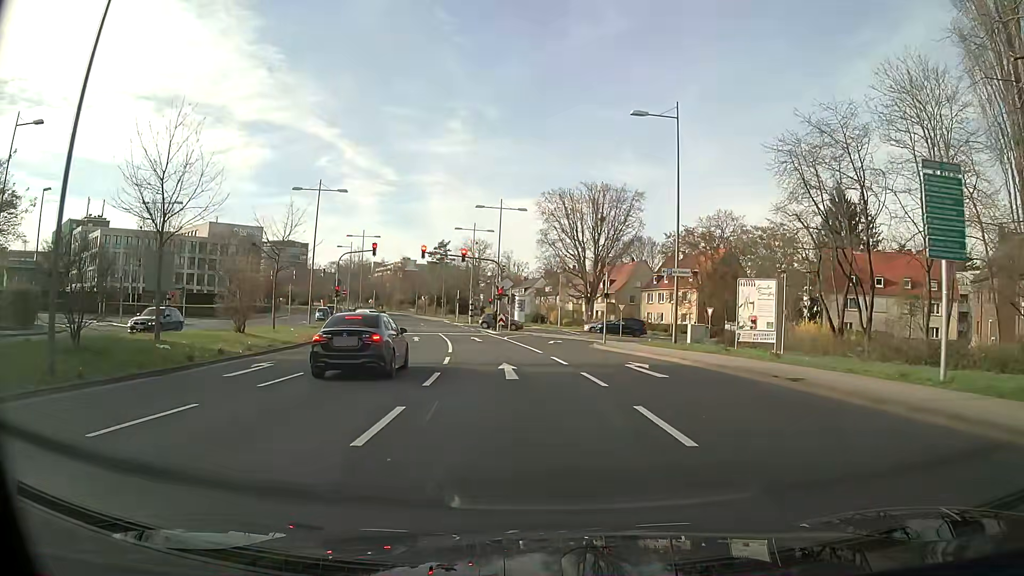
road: tertiary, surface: asphalt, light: Day
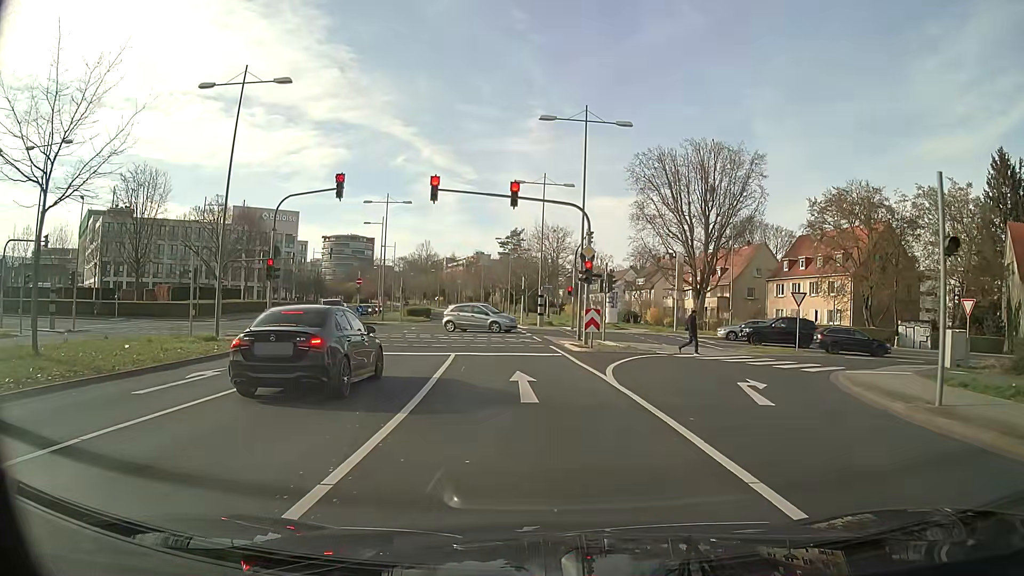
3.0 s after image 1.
(-1.4, +24.8) m; -6°
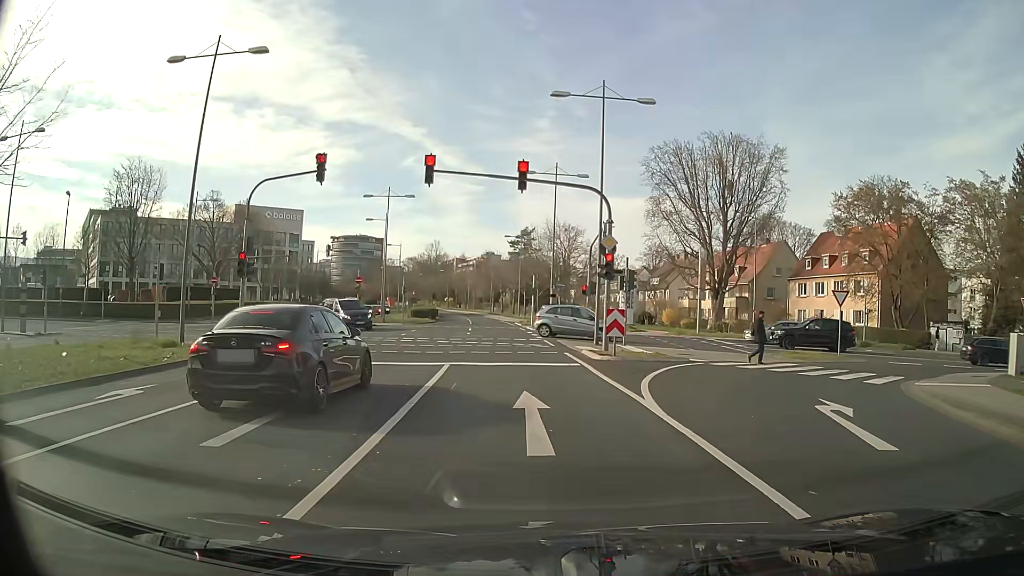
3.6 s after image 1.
(-0.1, +3.5) m; -1°
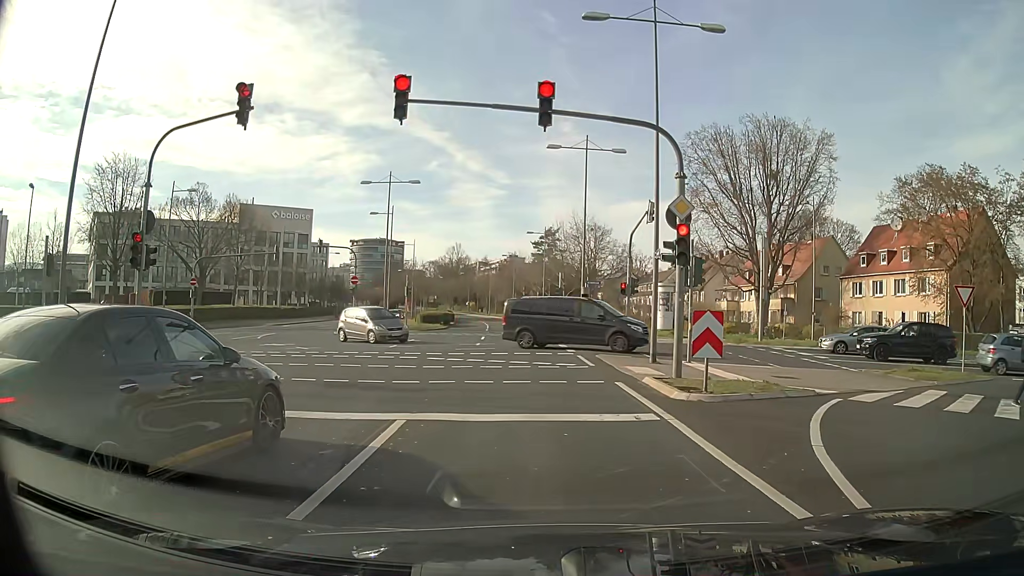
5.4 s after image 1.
(-0.1, +7.8) m; -3°
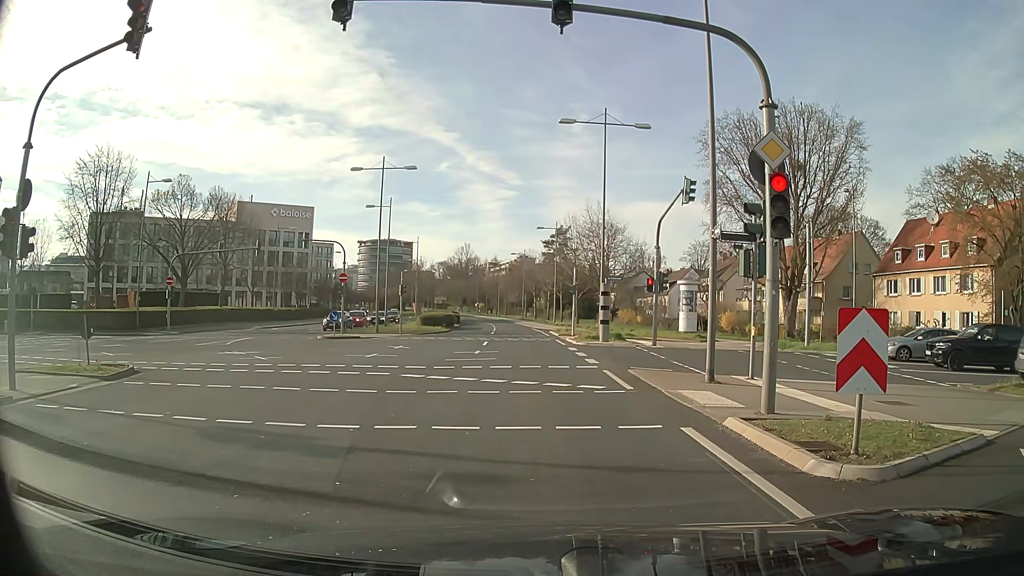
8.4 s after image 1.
(+0.1, +4.9) m; +2°
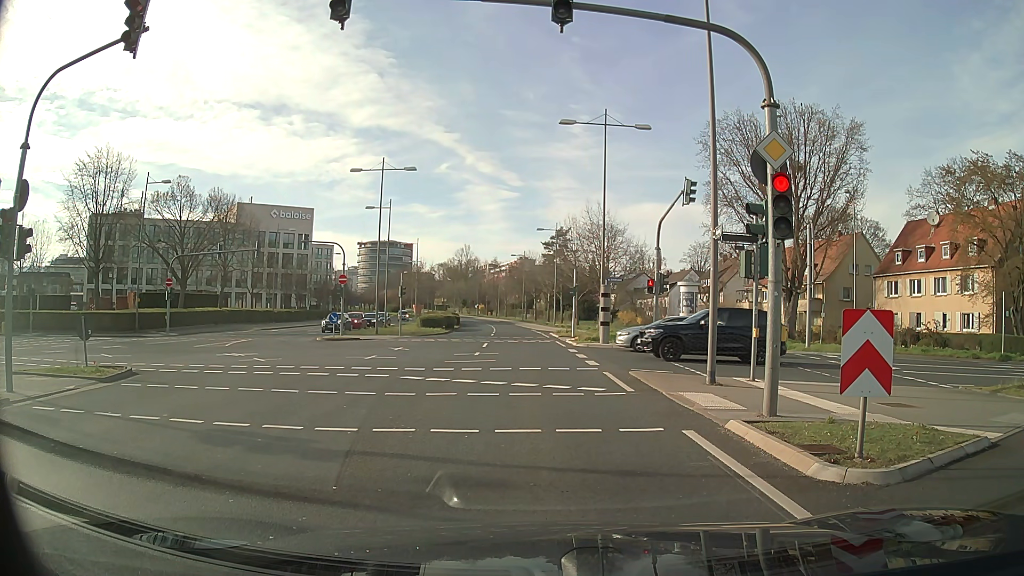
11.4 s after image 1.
(0.0, +0.2) m; 0°
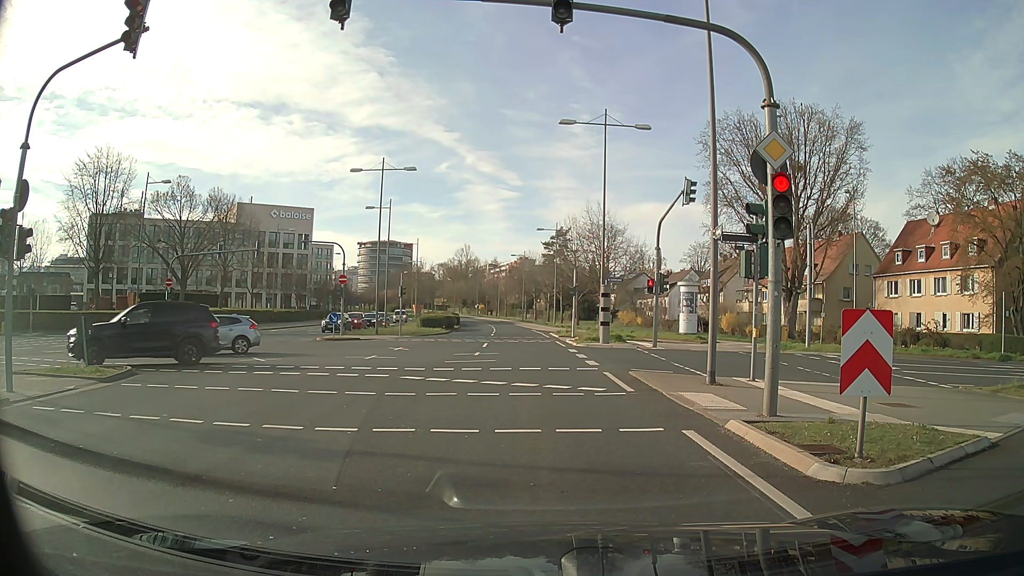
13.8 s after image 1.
(0.0, 0.0) m; 0°
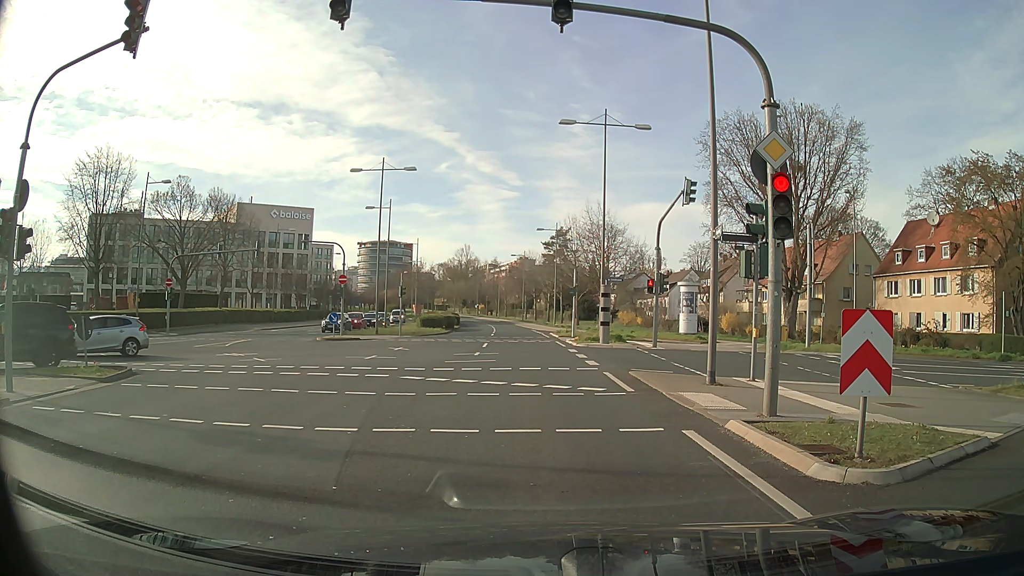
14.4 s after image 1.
(0.0, 0.0) m; 0°
(0, +10) (-1, +20) (-1, +30) (-2, +40) (-3, +50) (-4, +60) (-5, +70) (-6, +80) (-8, +90) (-10, +99) m
